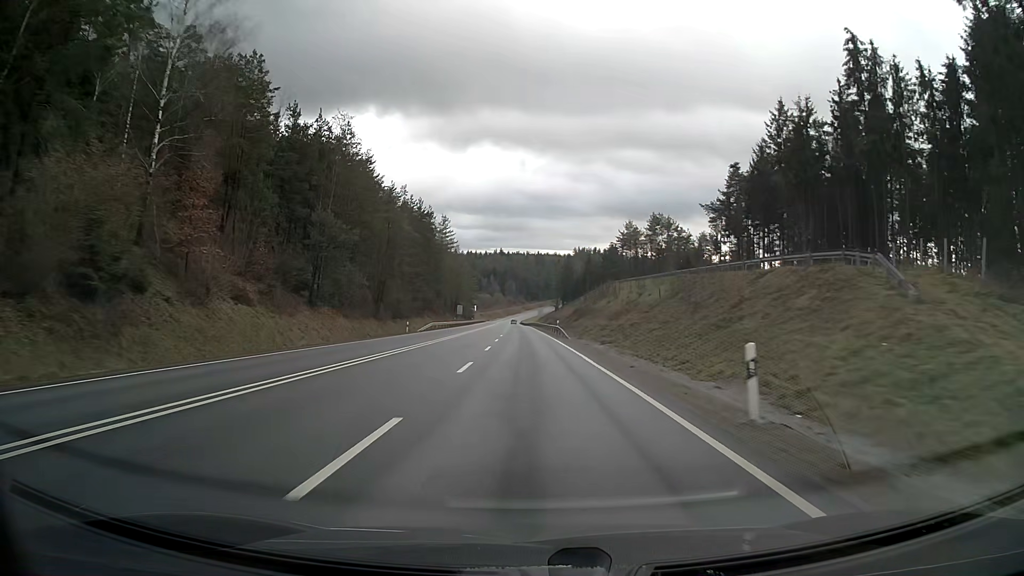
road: primary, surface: asphalt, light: Day
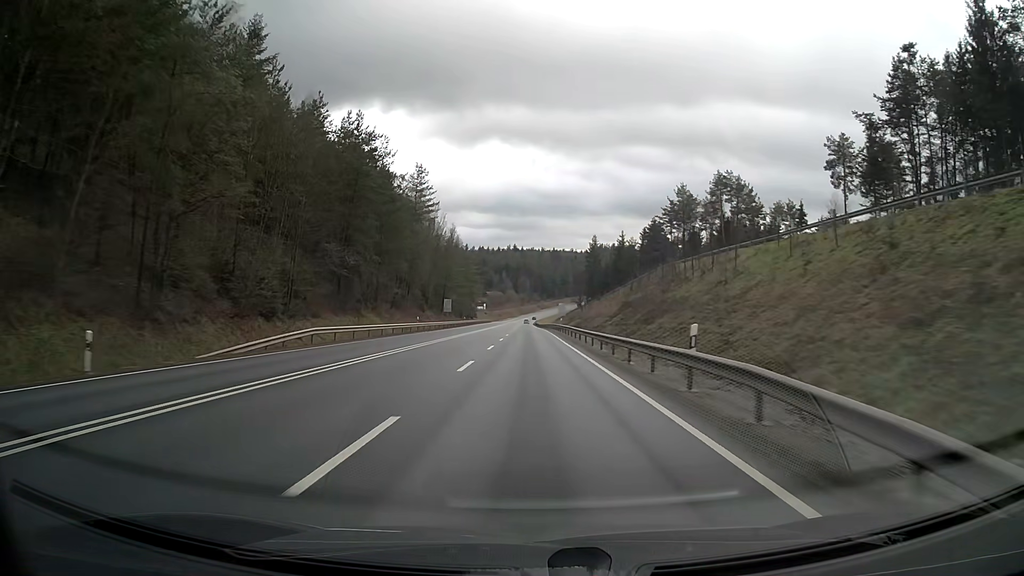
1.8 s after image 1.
(-0.4, +47.6) m; -1°
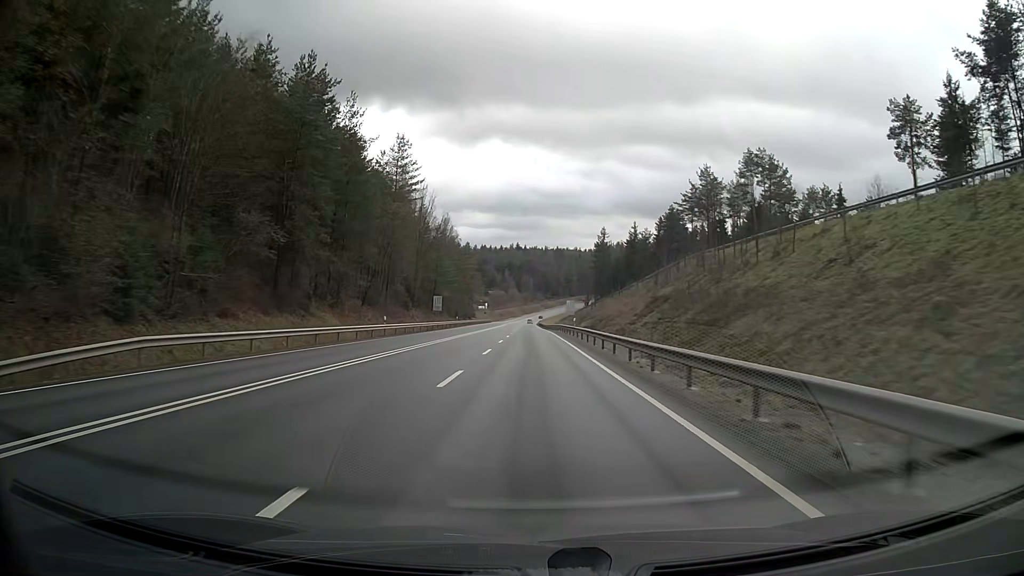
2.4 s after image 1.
(0.0, +15.8) m; 0°
(0, +10) (0, +20) (0, +30) (0, +40) (0, +50) (0, +60) (0, +70) (0, +80) (0, +90) (0, +100) m
